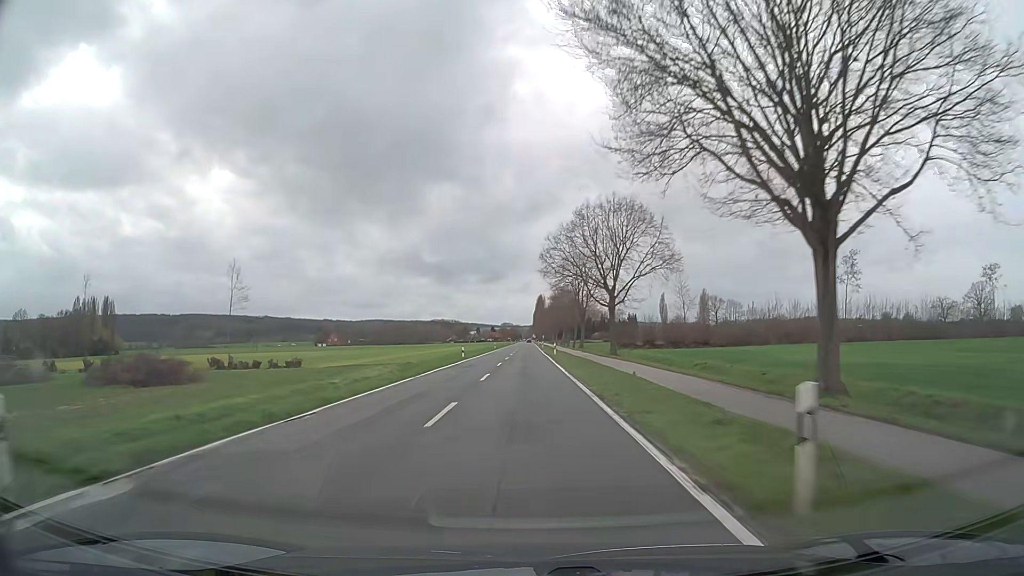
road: secondary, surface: asphalt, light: Day
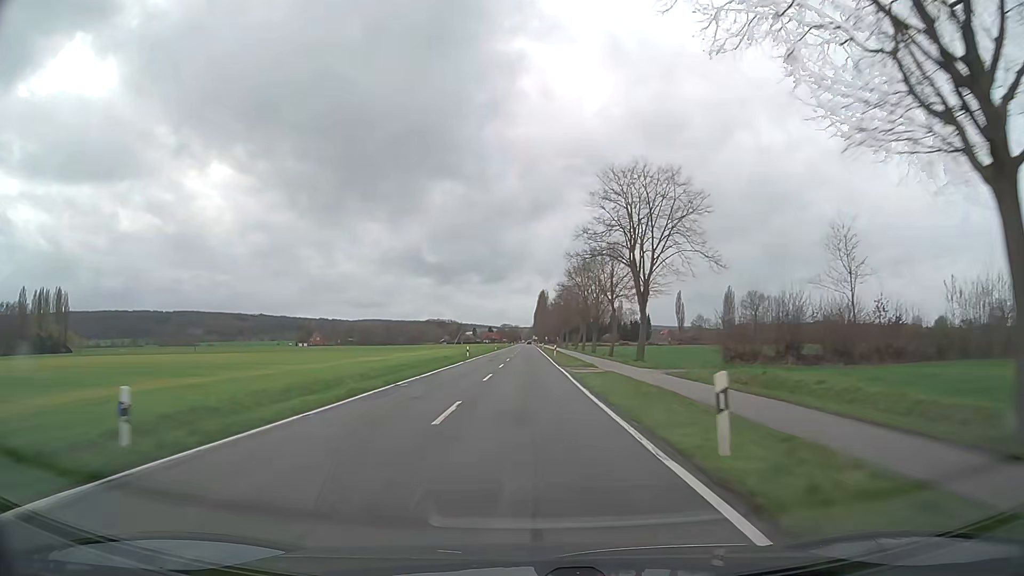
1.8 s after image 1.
(0.0, +47.5) m; 0°
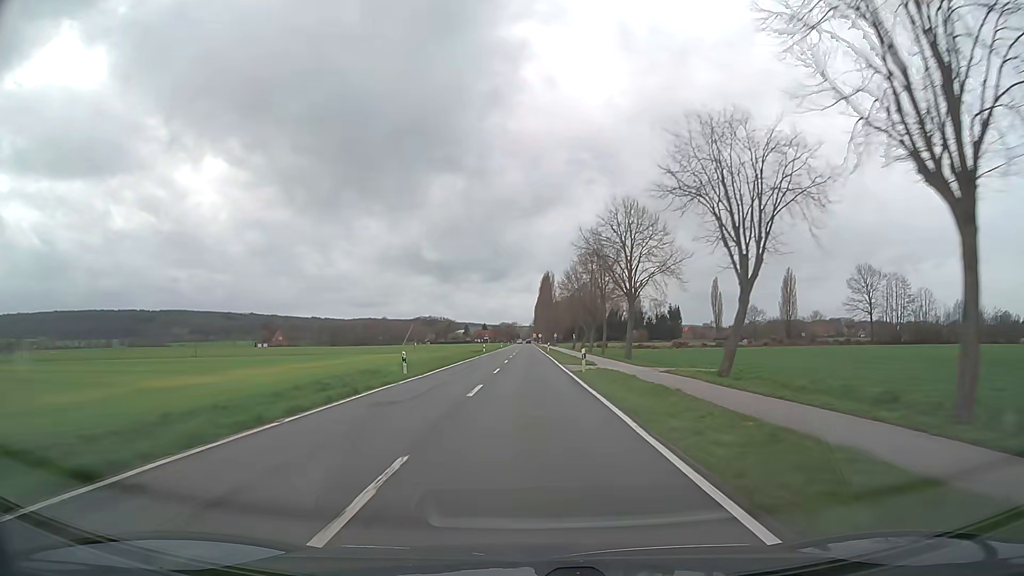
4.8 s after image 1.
(+0.2, +78.8) m; 0°
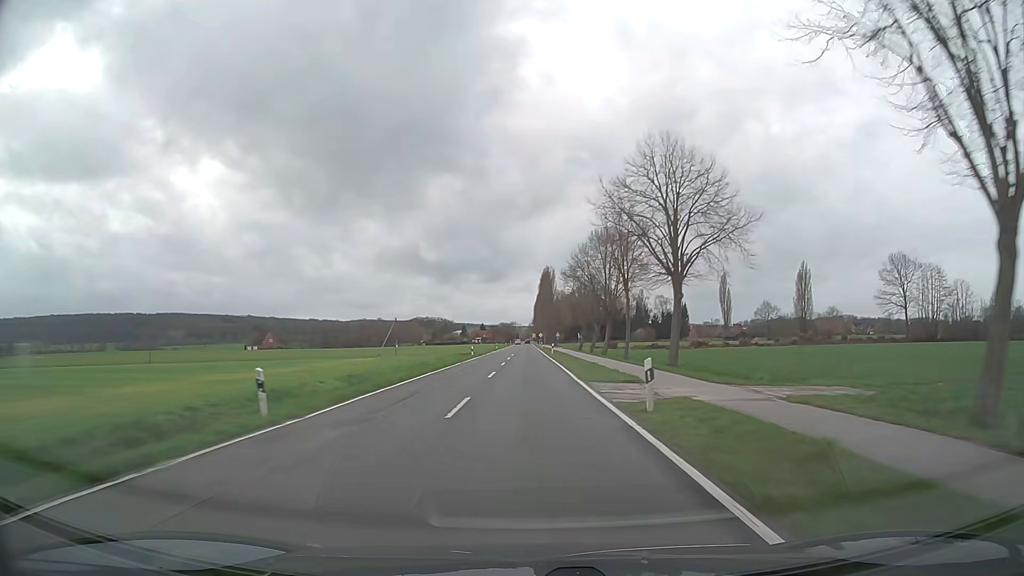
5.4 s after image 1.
(0.0, +15.5) m; 0°
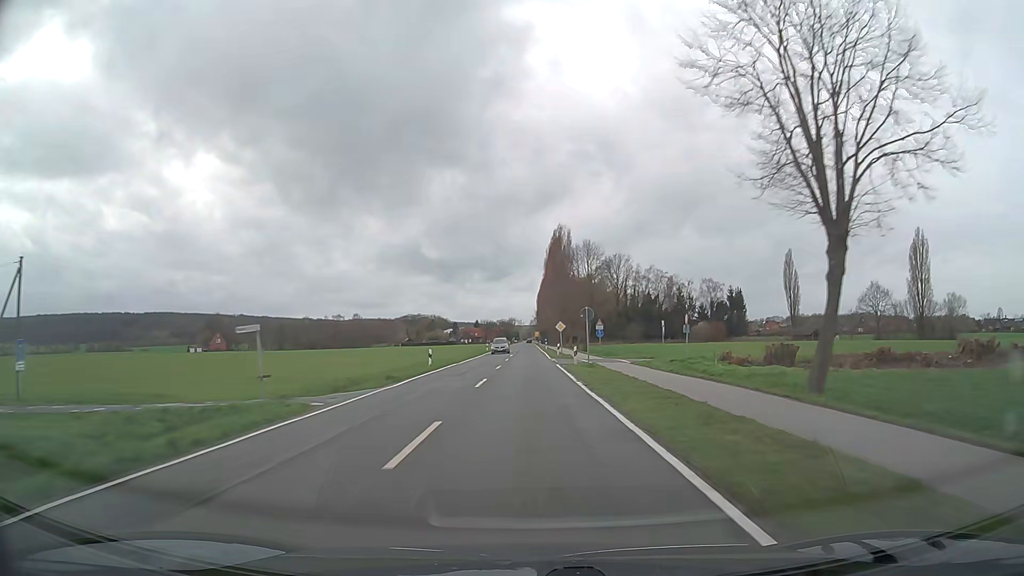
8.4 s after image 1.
(0.0, +77.1) m; 0°
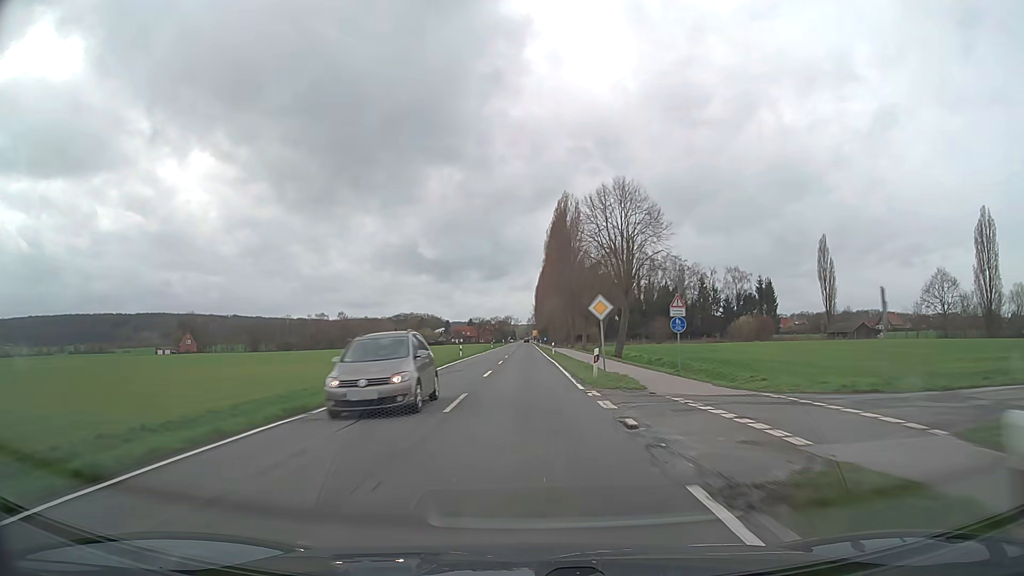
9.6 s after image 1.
(-0.1, +30.6) m; 0°
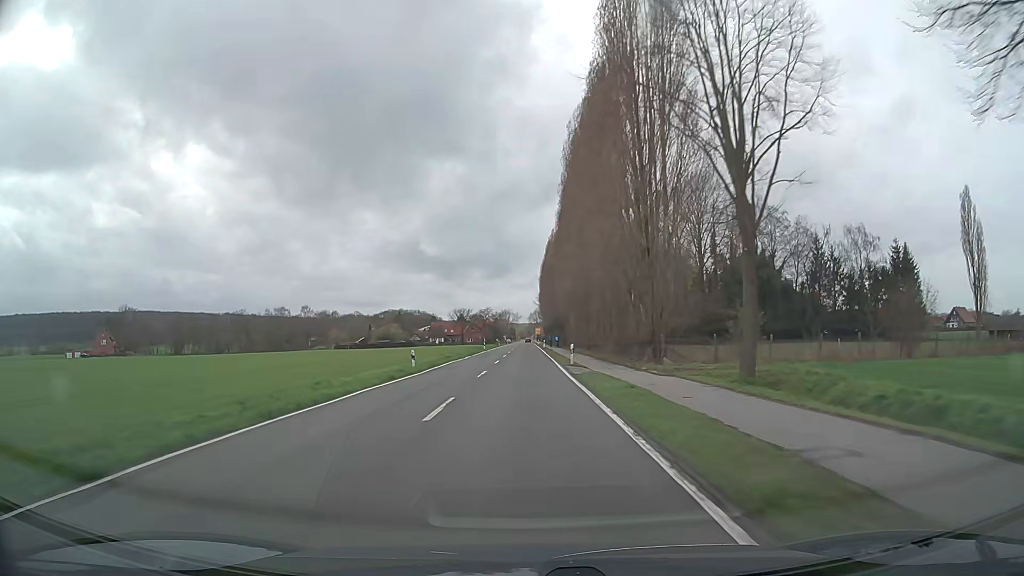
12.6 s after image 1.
(-0.2, +73.1) m; 0°
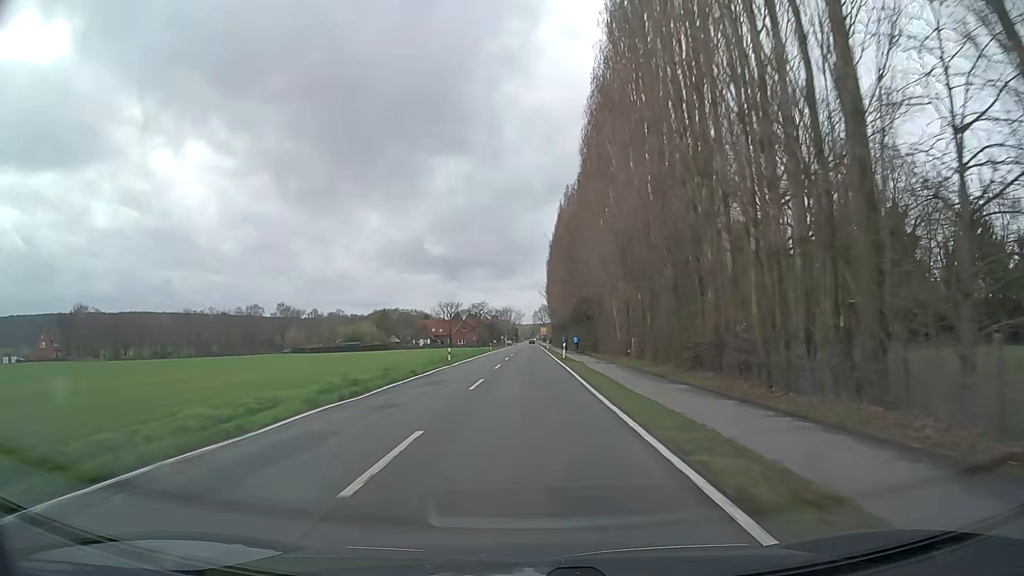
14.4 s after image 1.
(-0.1, +40.8) m; 0°
(0, +10) (0, +20) (0, +30) (0, +40) (0, +50) (0, +60) (0, +70) (0, +80) (0, +90) (0, +100) m
